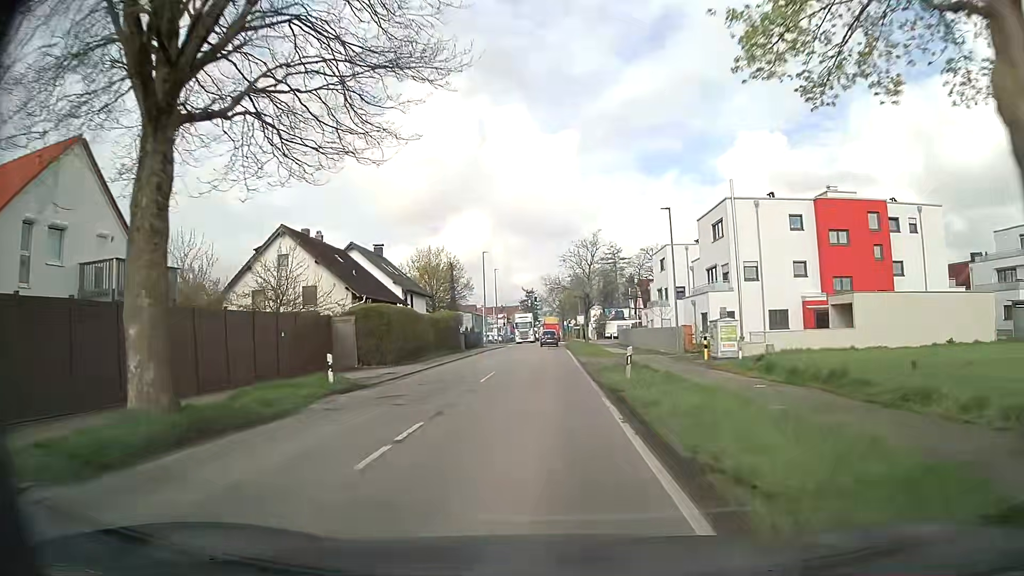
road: secondary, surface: asphalt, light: Day
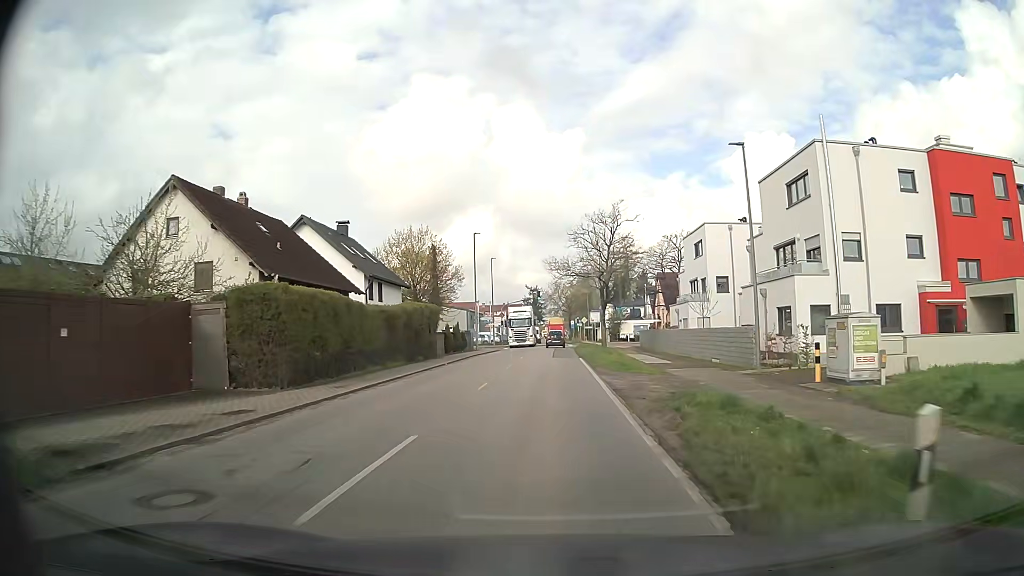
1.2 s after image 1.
(0.0, +13.8) m; 0°
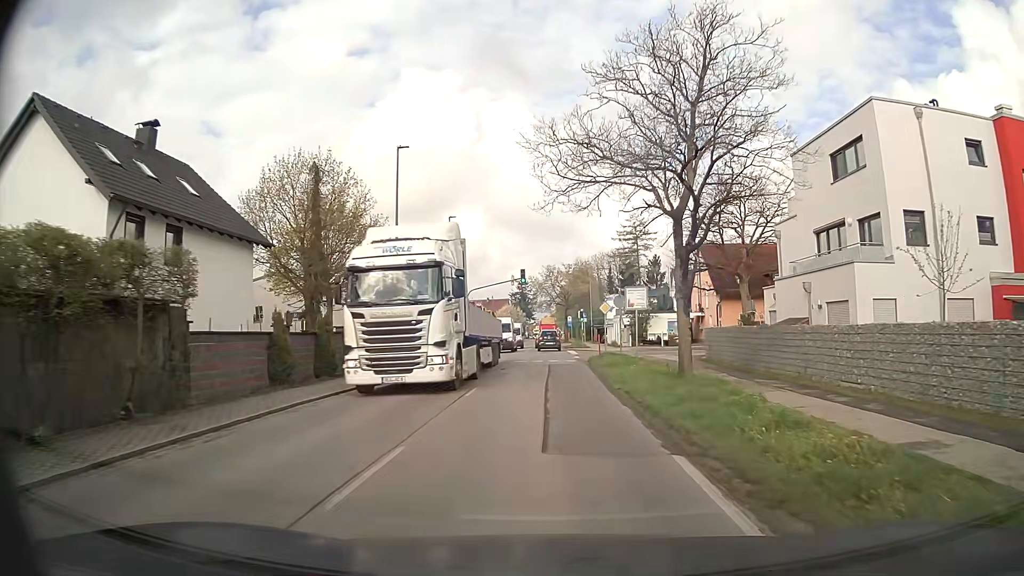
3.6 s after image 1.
(+0.1, +28.4) m; +1°
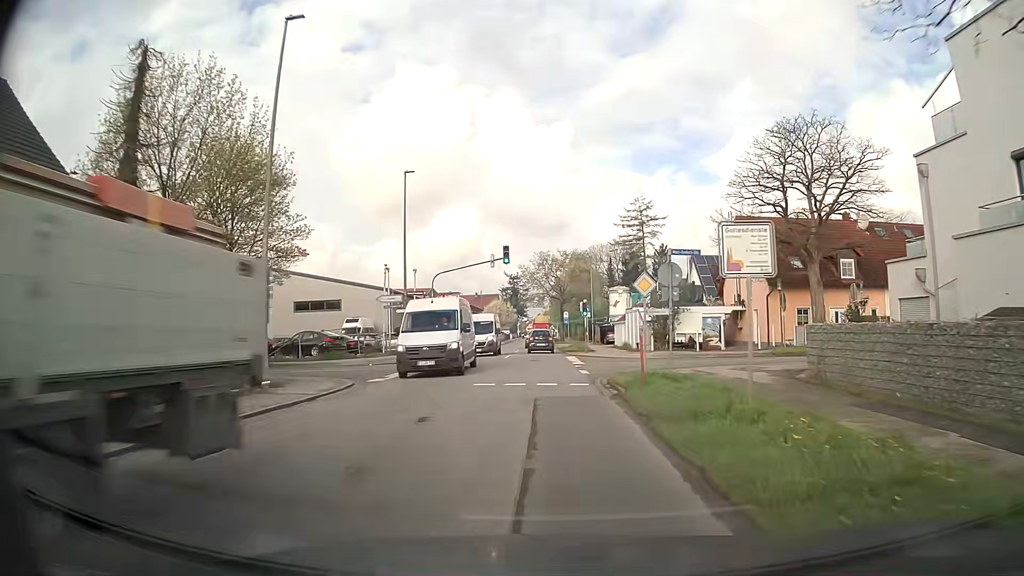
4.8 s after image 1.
(0.0, +14.2) m; +1°
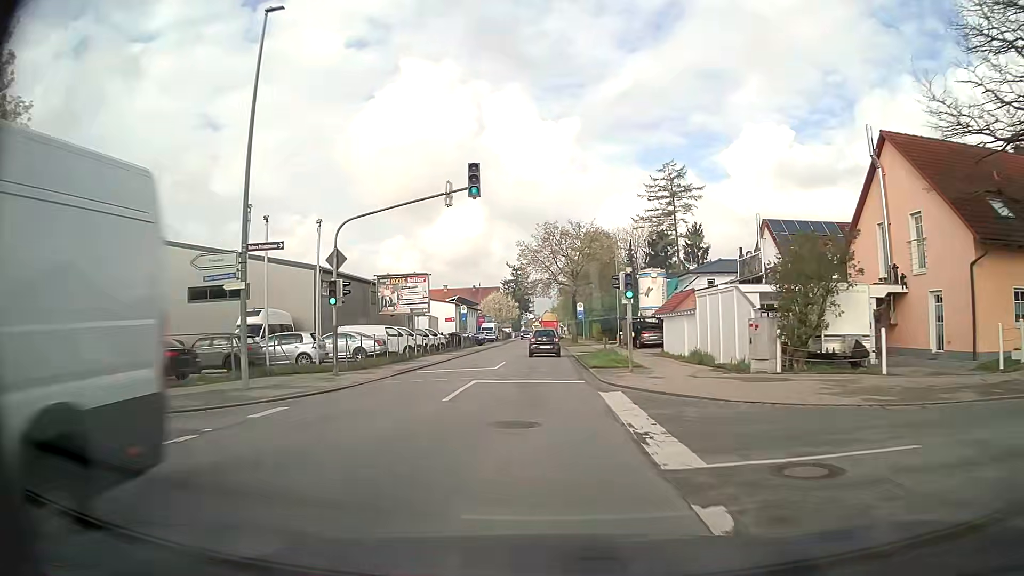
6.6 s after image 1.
(-0.2, +20.7) m; -1°
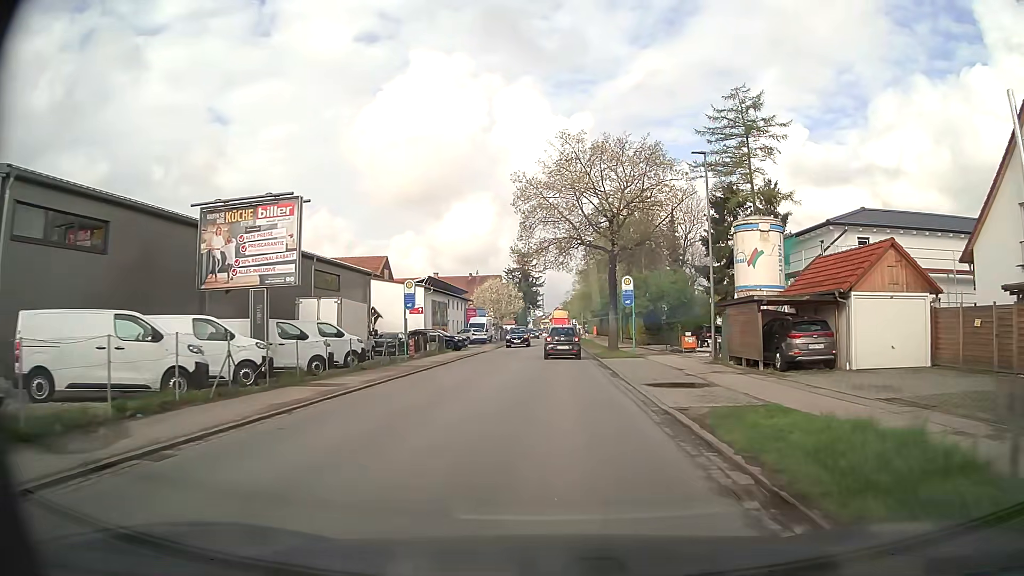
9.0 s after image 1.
(-0.5, +26.9) m; -1°
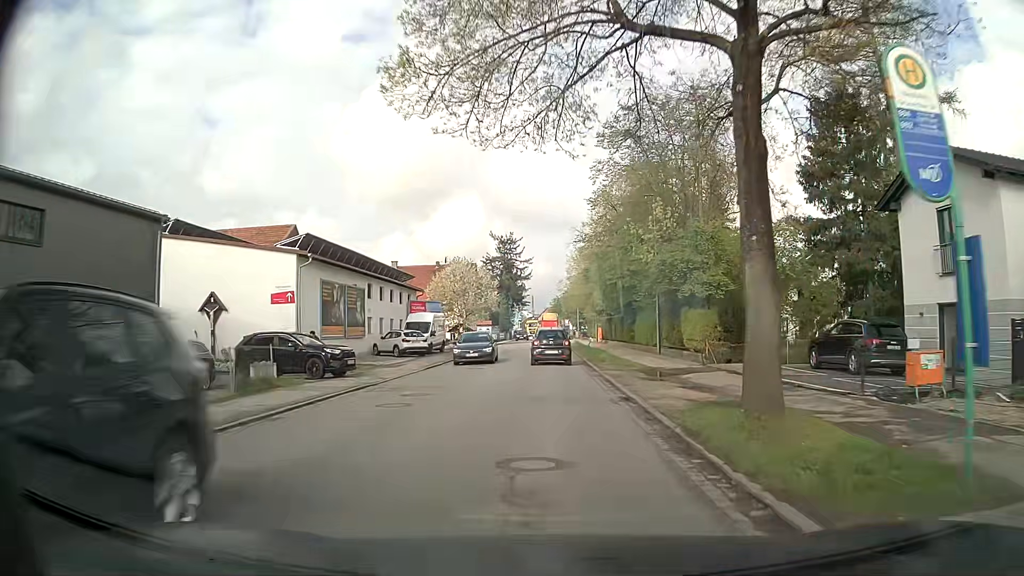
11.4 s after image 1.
(+0.4, +25.9) m; +1°
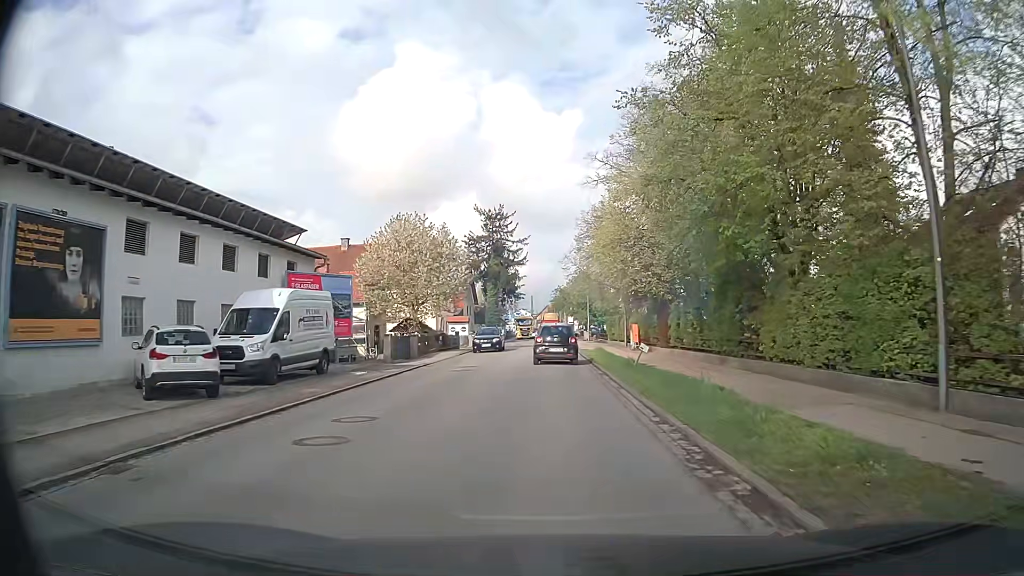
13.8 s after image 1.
(-0.3, +25.3) m; 0°
(0, +10) (0, +20) (0, +30) (0, +40) (0, +50) (0, +60) (0, +70) (0, +80) (0, +90) (0, +100) m
